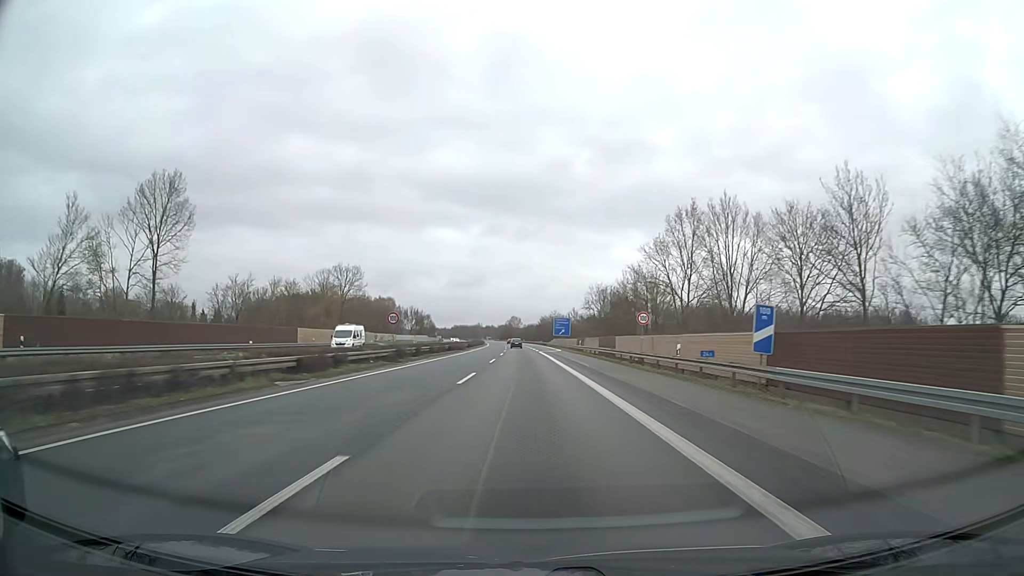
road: motorway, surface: asphalt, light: Day
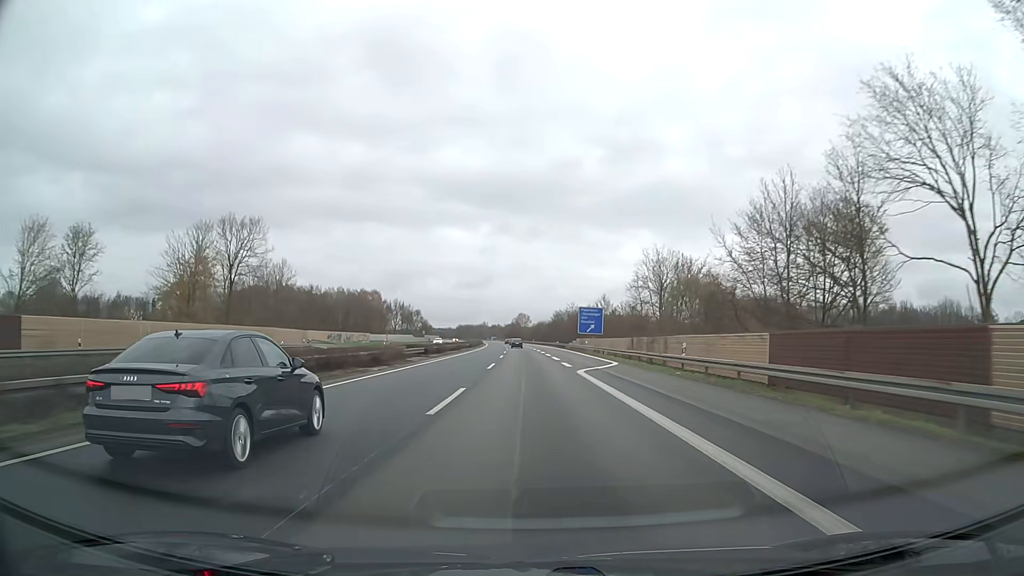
(-0.4, +47.5) m; -1°
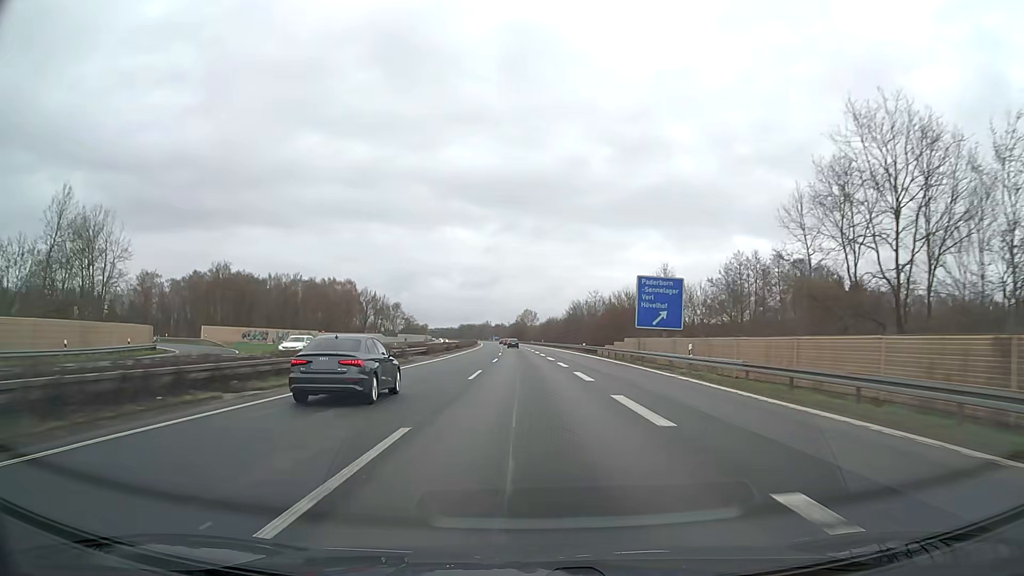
(-0.1, +47.5) m; 0°
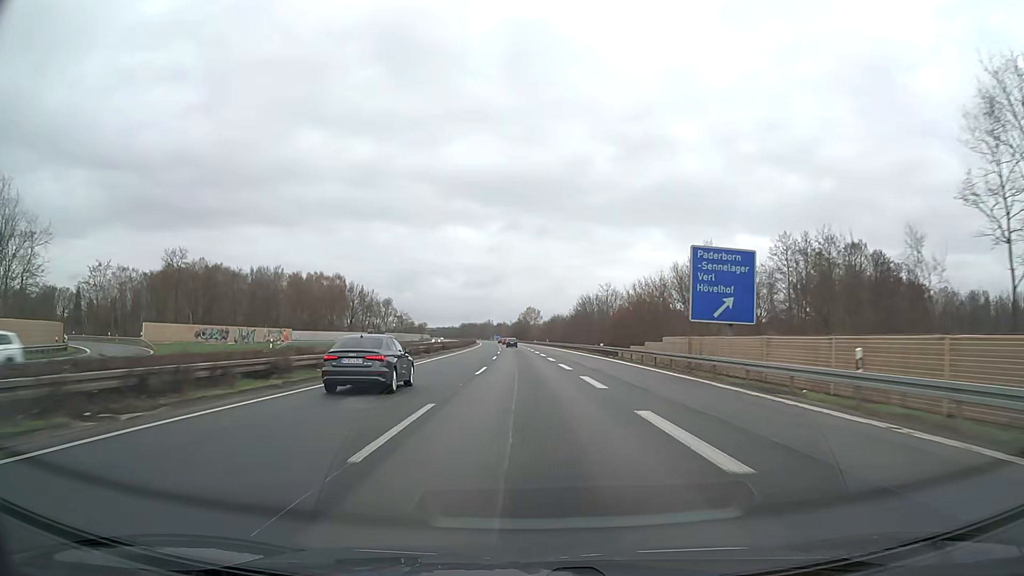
(-0.1, +15.8) m; 0°
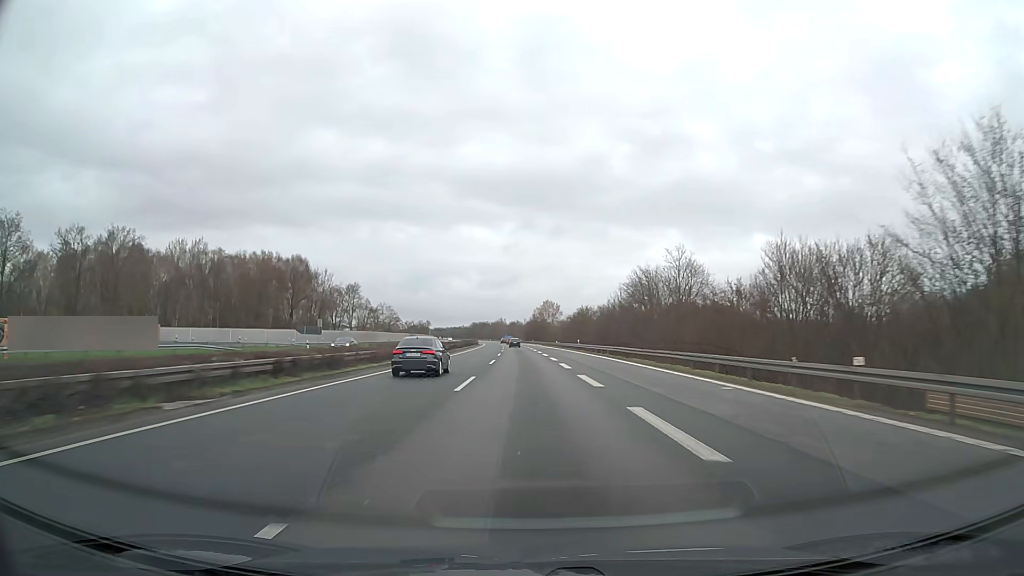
(-0.4, +47.5) m; -1°
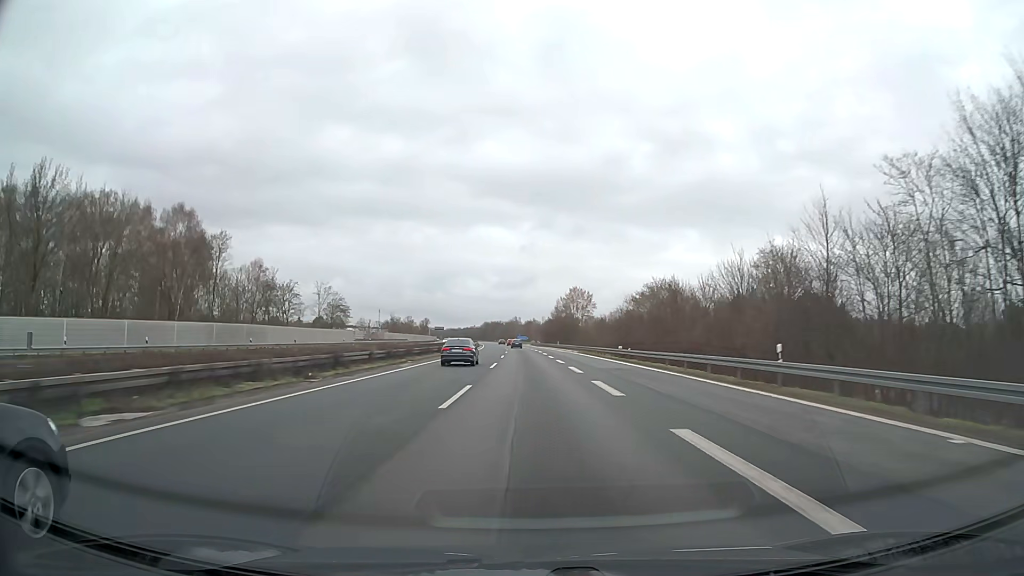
(-0.8, +63.2) m; -1°
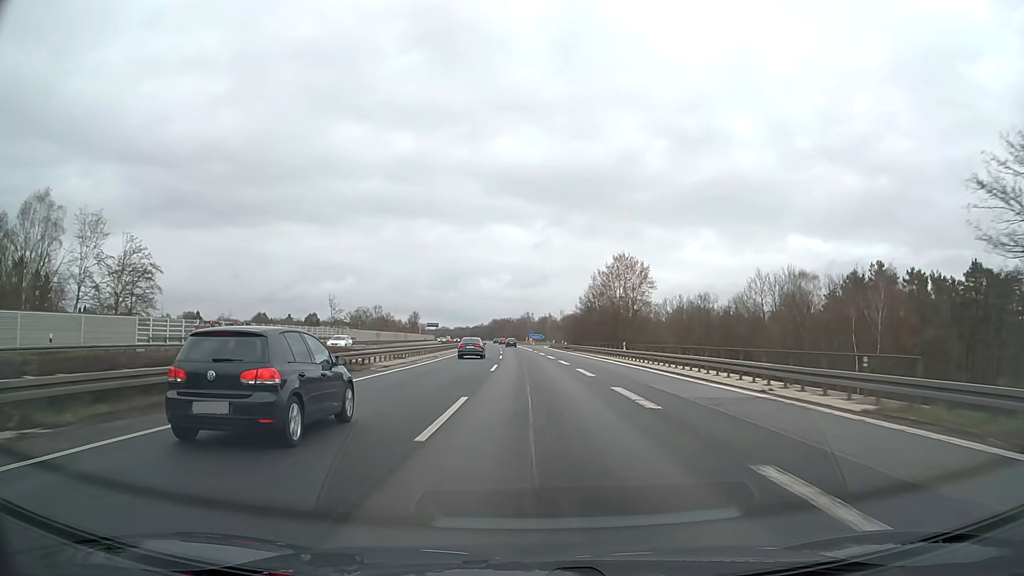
(-0.6, +63.2) m; -1°
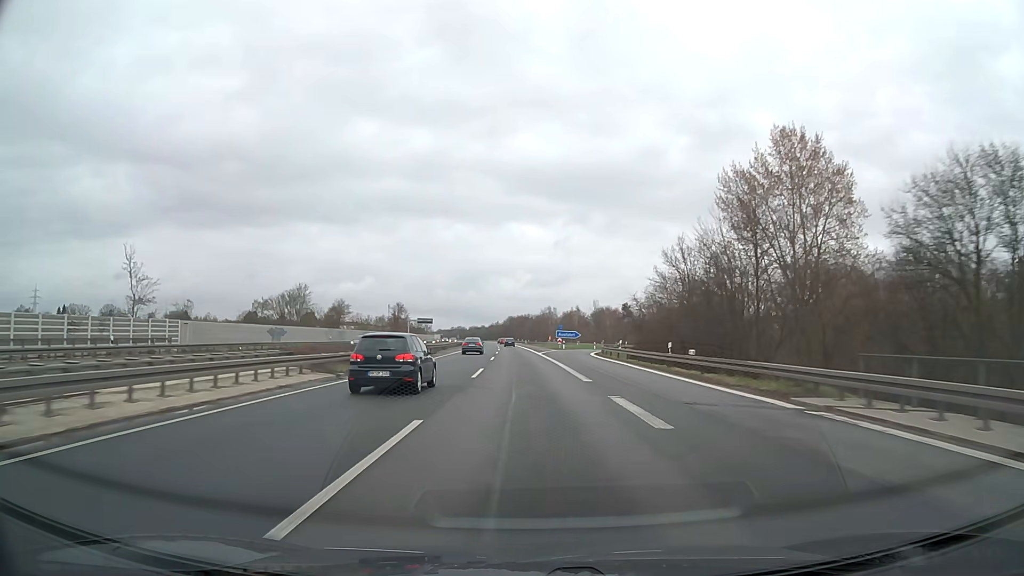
(-0.7, +63.2) m; -2°
(0, +10) (0, +20) (0, +30) (-1, +40) (-1, +50) (-1, +60) (-1, +70) (-2, +80) (-2, +90) (-3, +100) m
